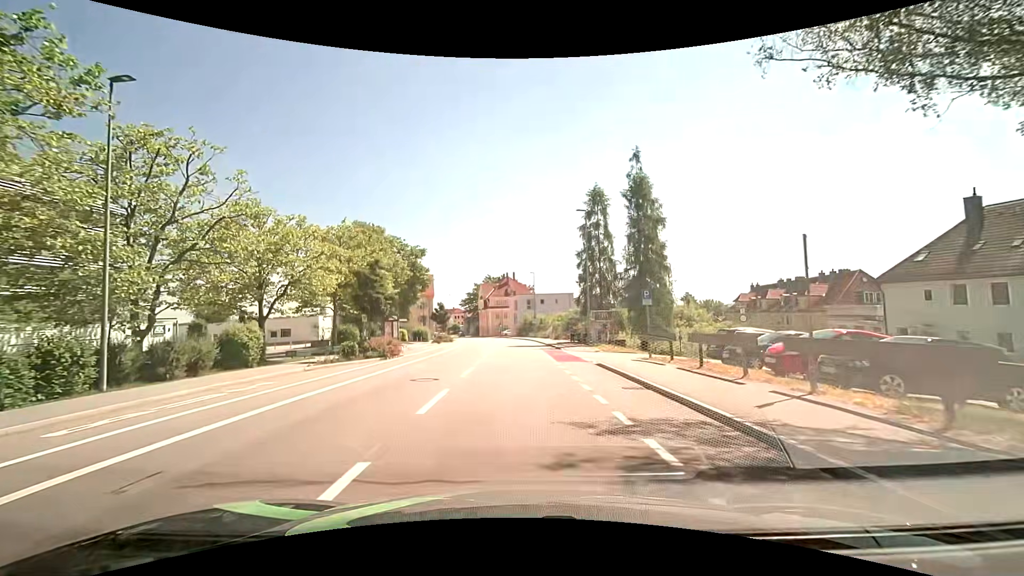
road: tertiary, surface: asphalt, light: Day
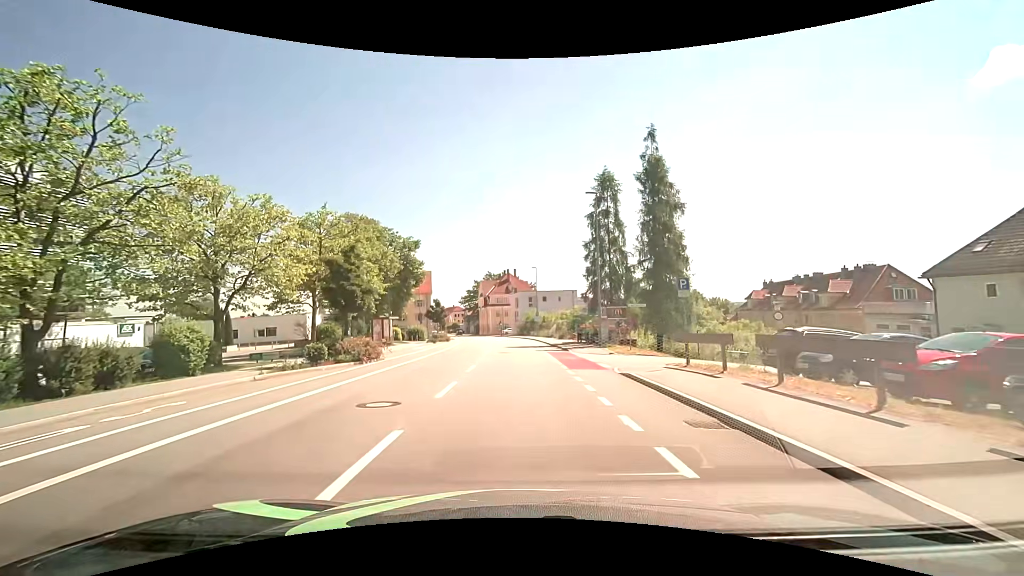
(+0.1, +4.5) m; +1°
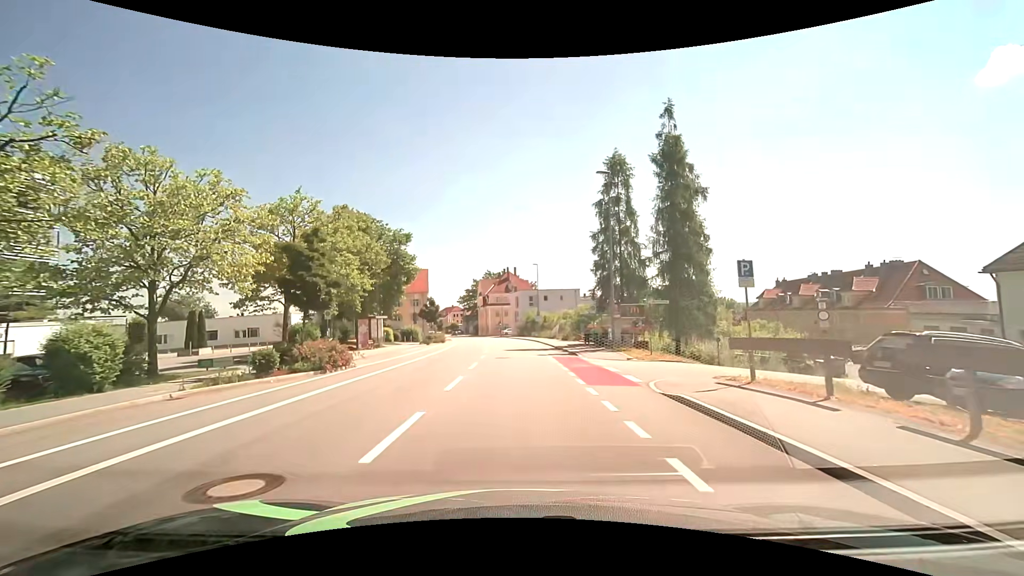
(0.0, +4.5) m; 0°
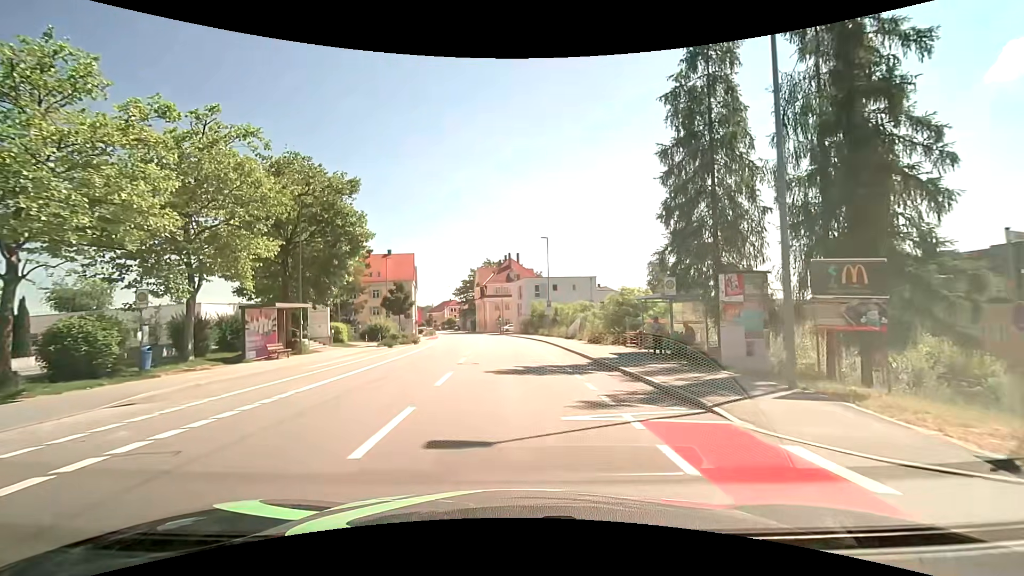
(-0.1, +17.9) m; -1°
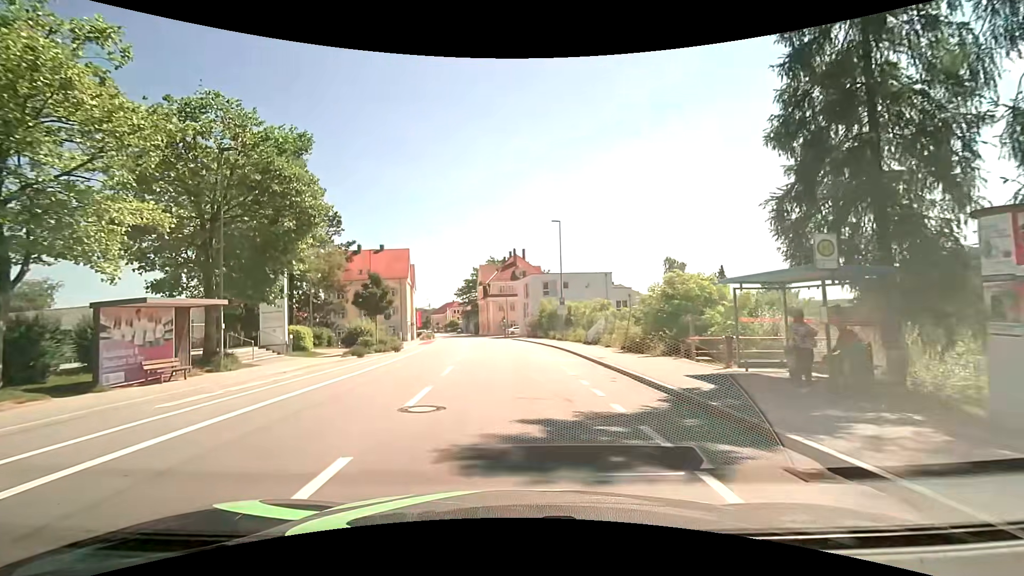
(0.0, +9.0) m; 0°
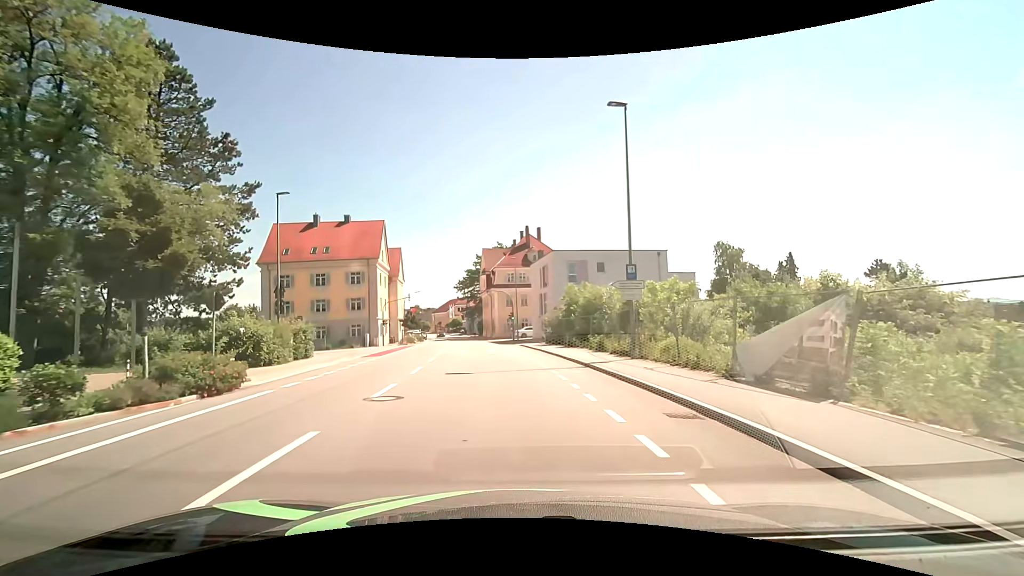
(-0.4, +22.6) m; -2°
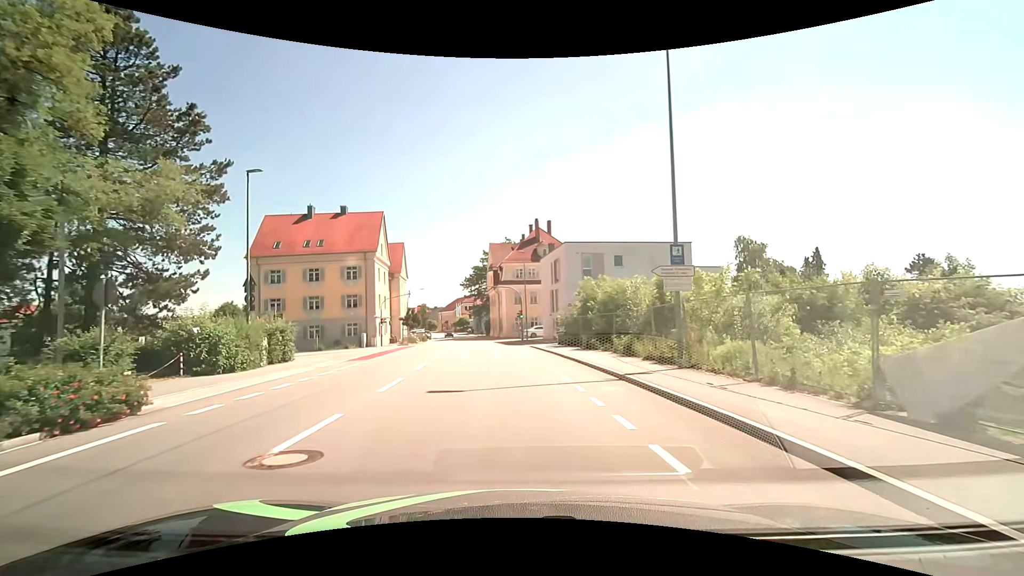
(0.0, +4.5) m; -1°
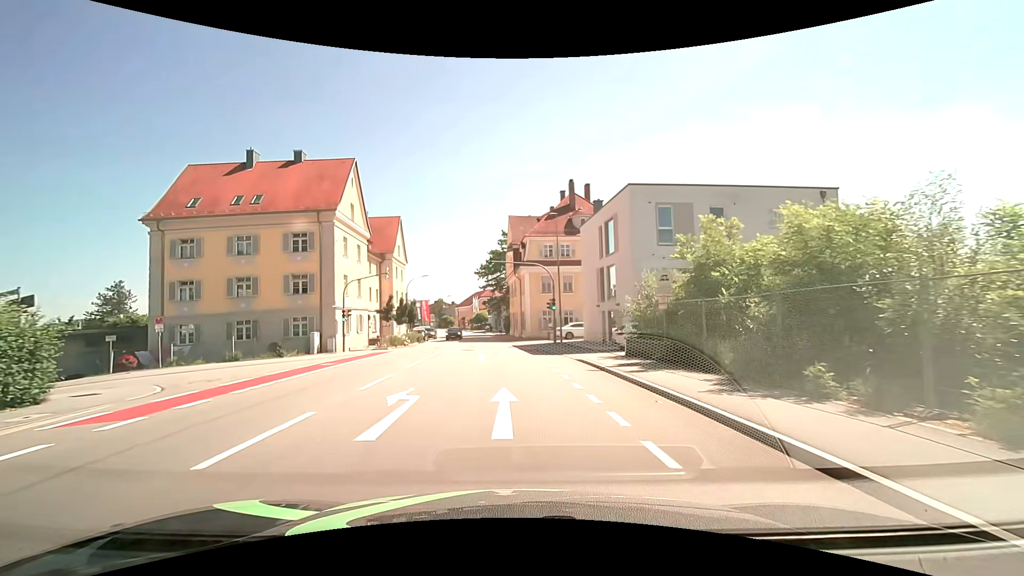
(-0.4, +18.1) m; -3°
(0, +10) (-1, +20) (-2, +30) (-3, +40) (-3, +50) (-4, +60) (-5, +70) (-6, +80) (-7, +90) (-8, +100) m
